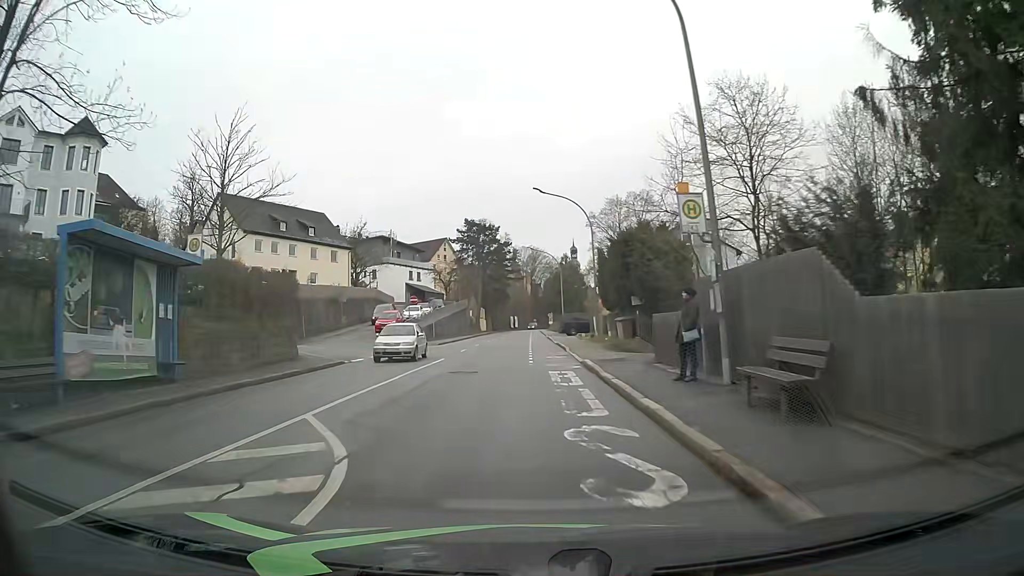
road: tertiary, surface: asphalt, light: Day
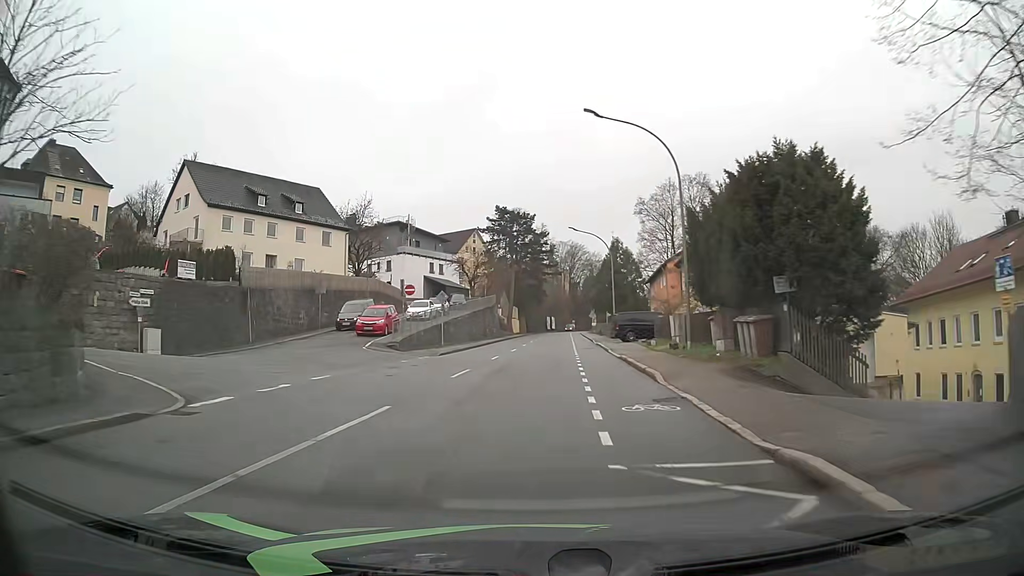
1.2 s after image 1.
(-0.3, +15.2) m; -3°
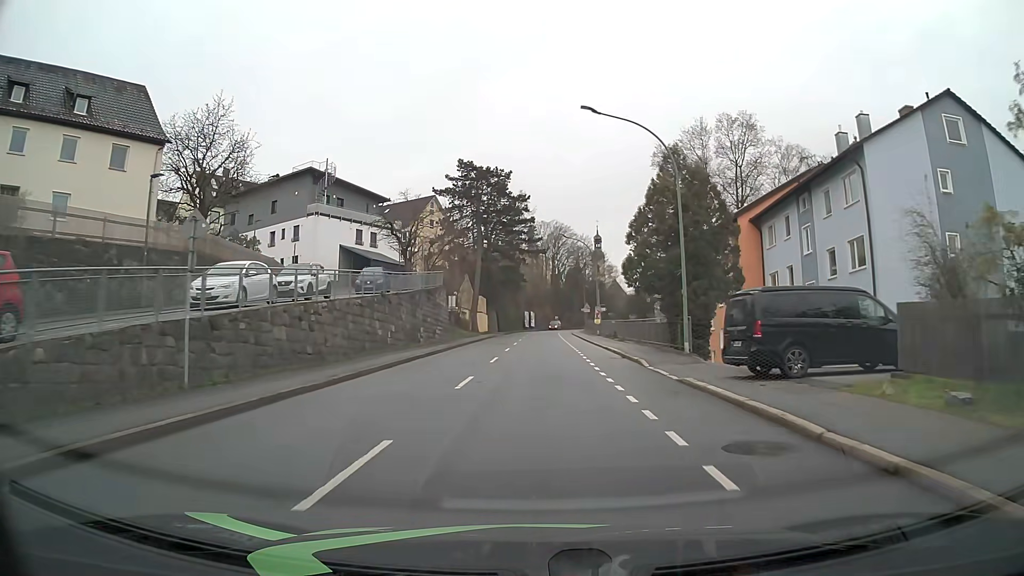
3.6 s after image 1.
(+0.6, +30.4) m; +2°
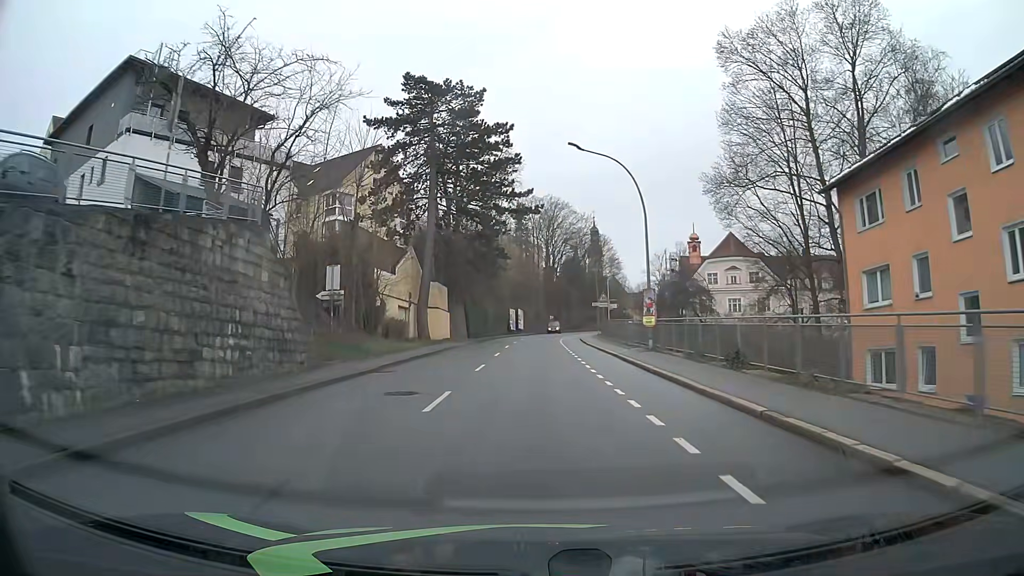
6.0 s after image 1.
(+0.4, +30.5) m; +1°
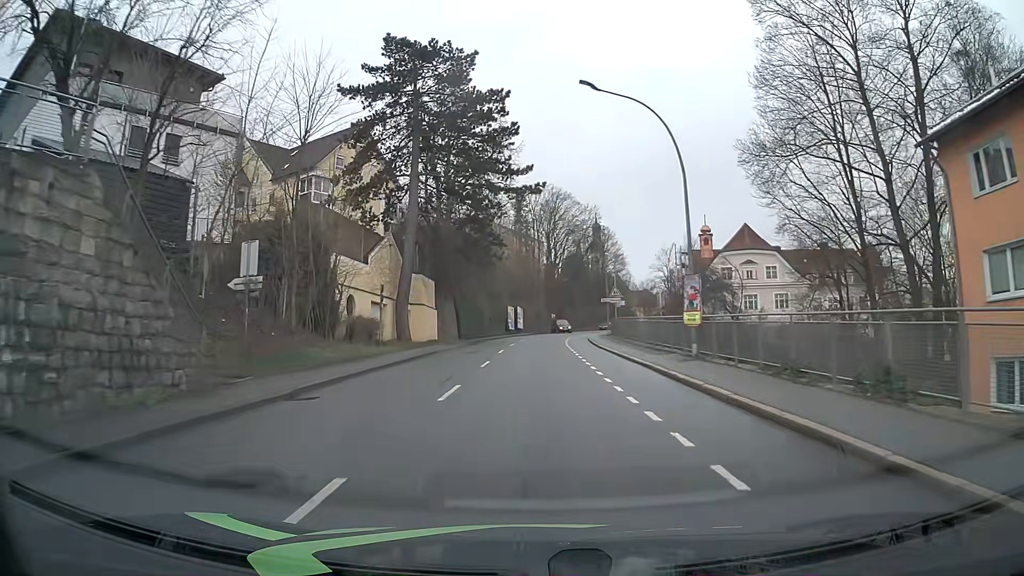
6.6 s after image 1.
(0.0, +7.7) m; 0°
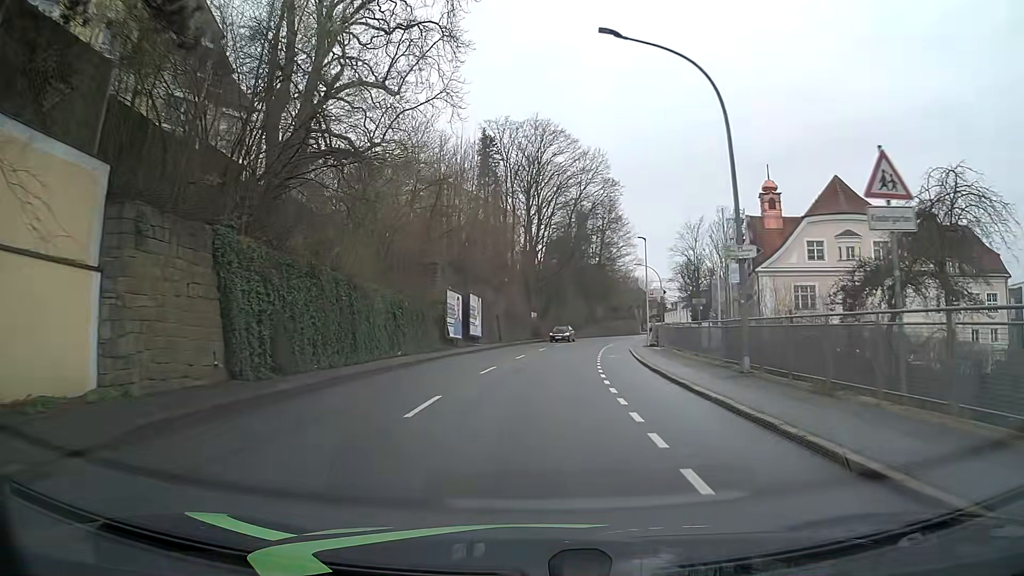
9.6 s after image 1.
(+0.3, +38.3) m; +2°
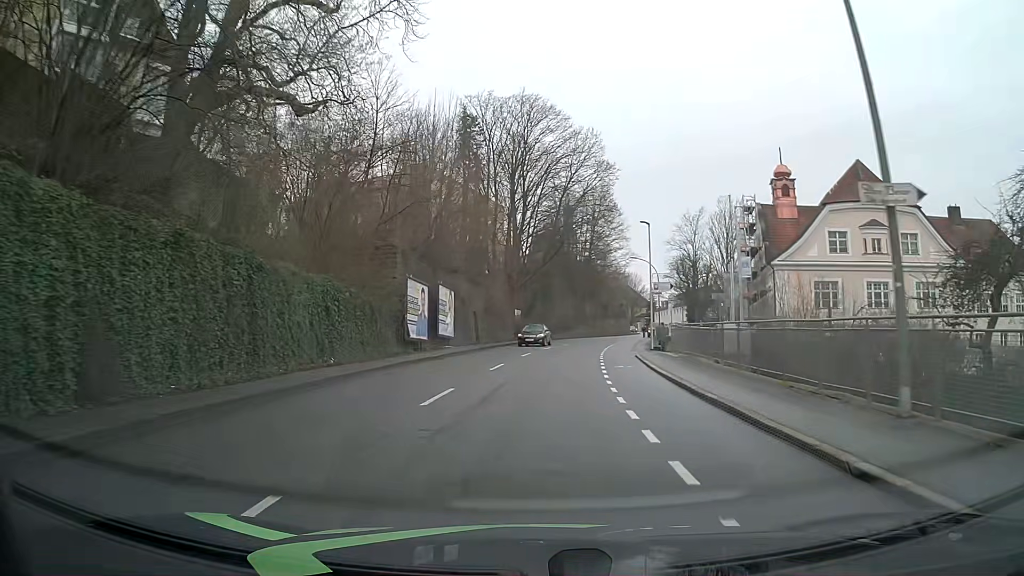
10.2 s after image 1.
(+0.1, +7.6) m; +2°
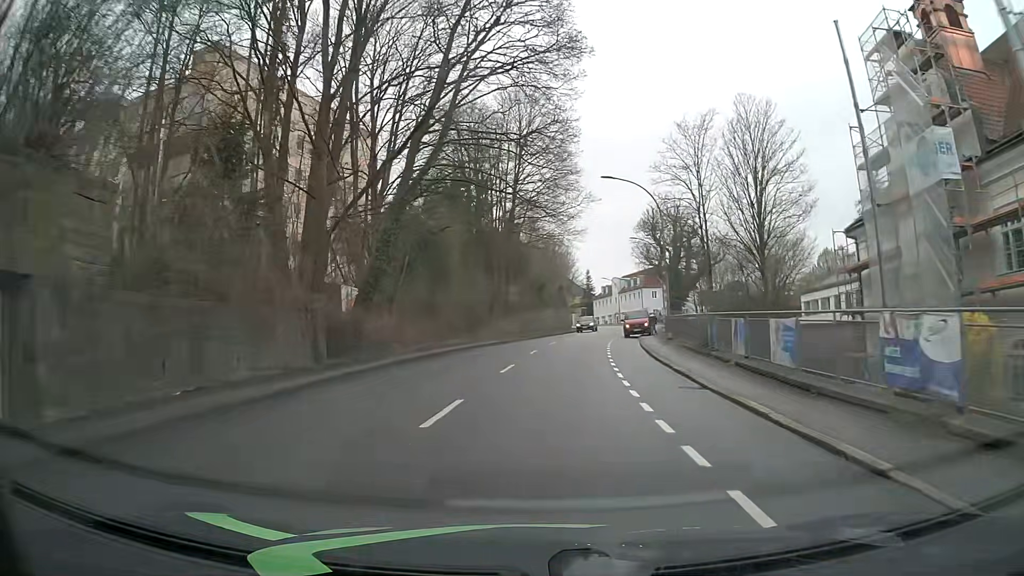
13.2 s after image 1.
(+2.2, +38.2) m; +6°
(0, +10) (+1, +20) (+2, +30) (+3, +40) (+4, +50) (+6, +60) (+8, +69) (+10, +79) (+12, +89) (+13, +99) m
